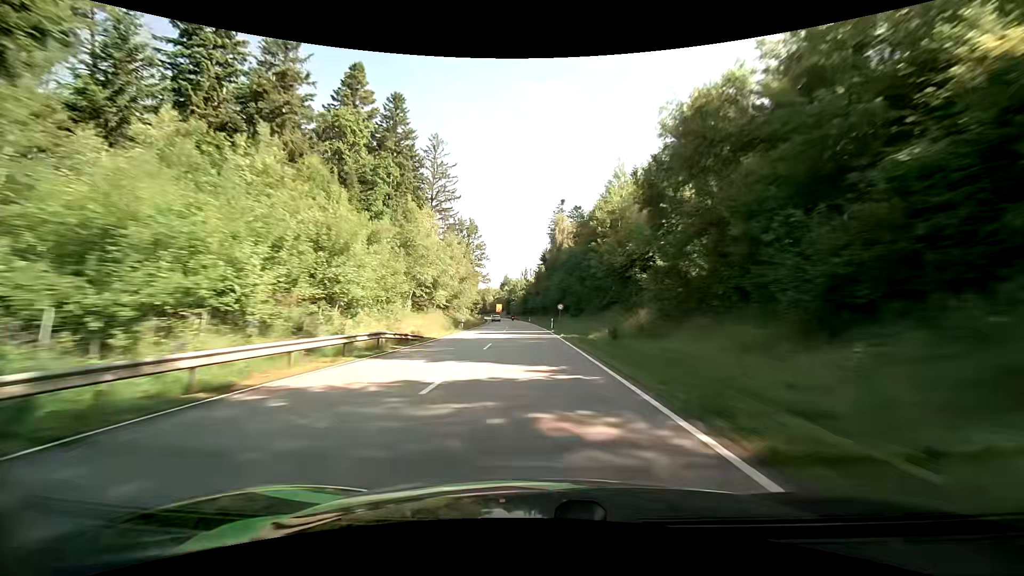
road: primary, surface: asphalt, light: Day
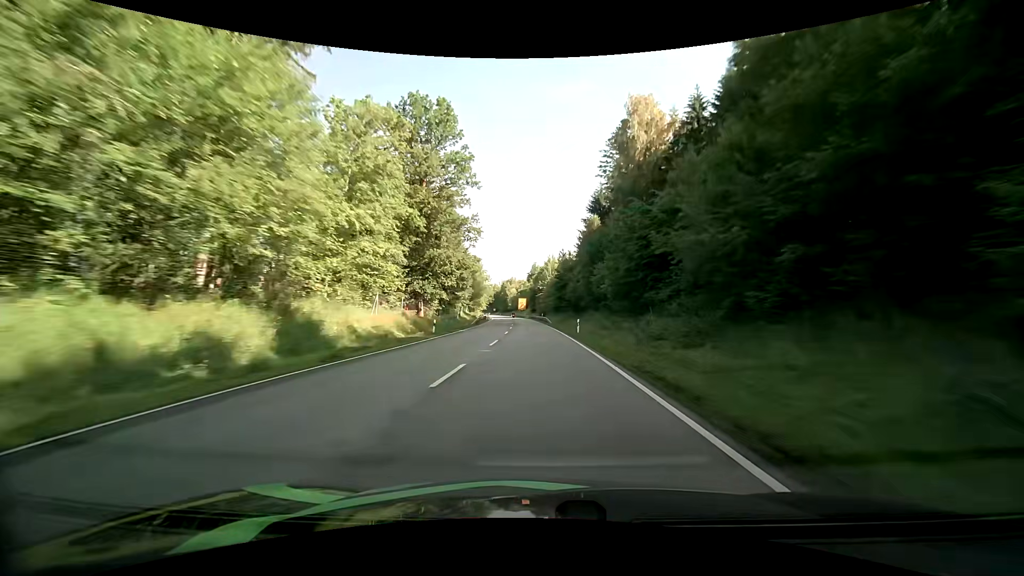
(-2.2, +70.8) m; -3°
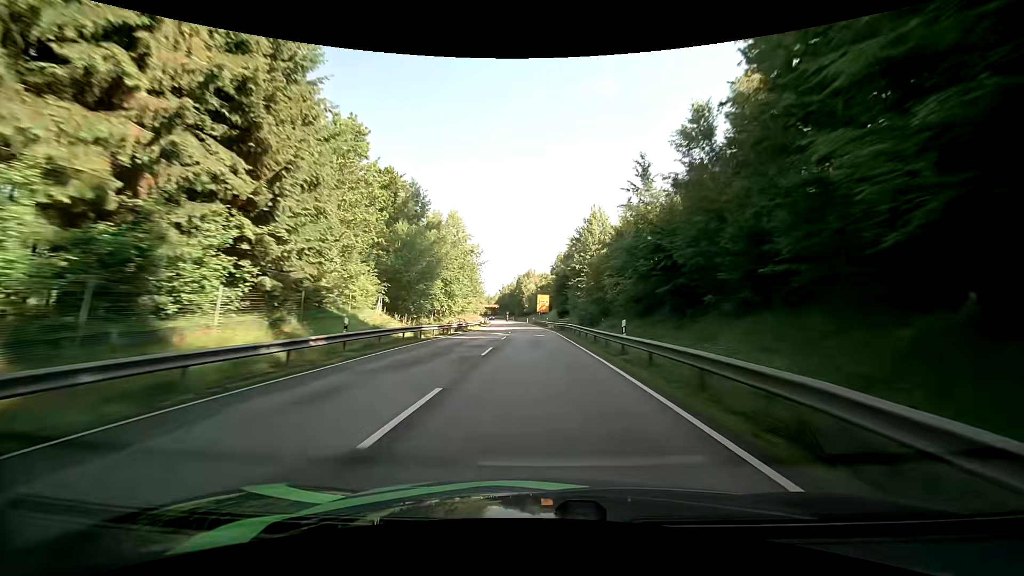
(-1.8, +63.1) m; -3°
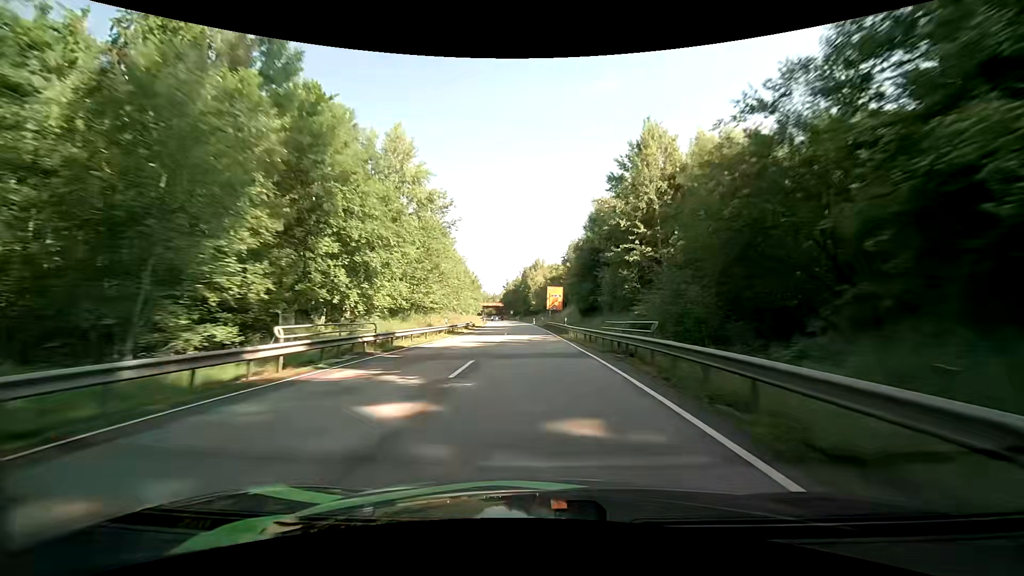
(-0.2, +29.8) m; -1°
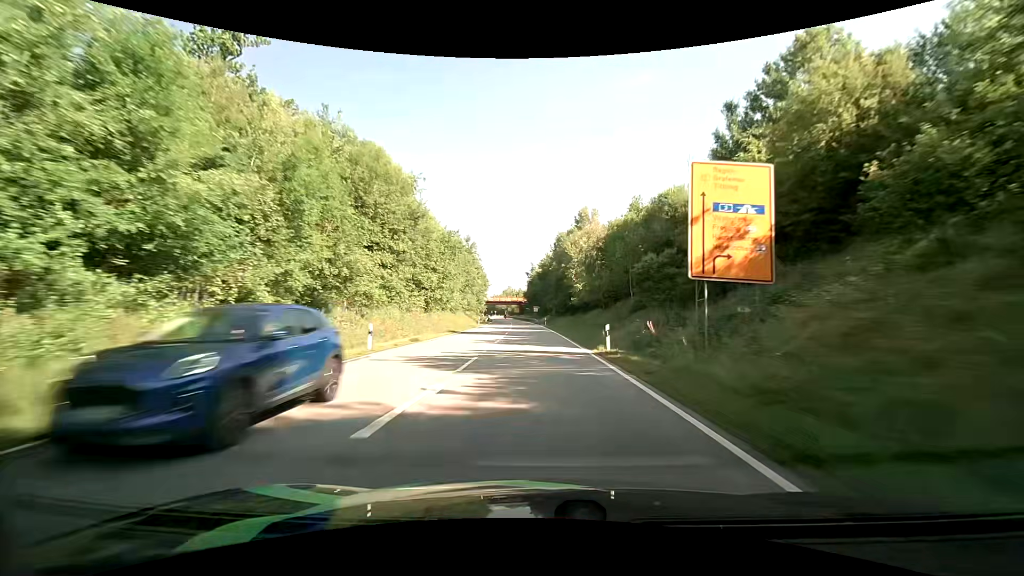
(-1.9, +69.2) m; -4°
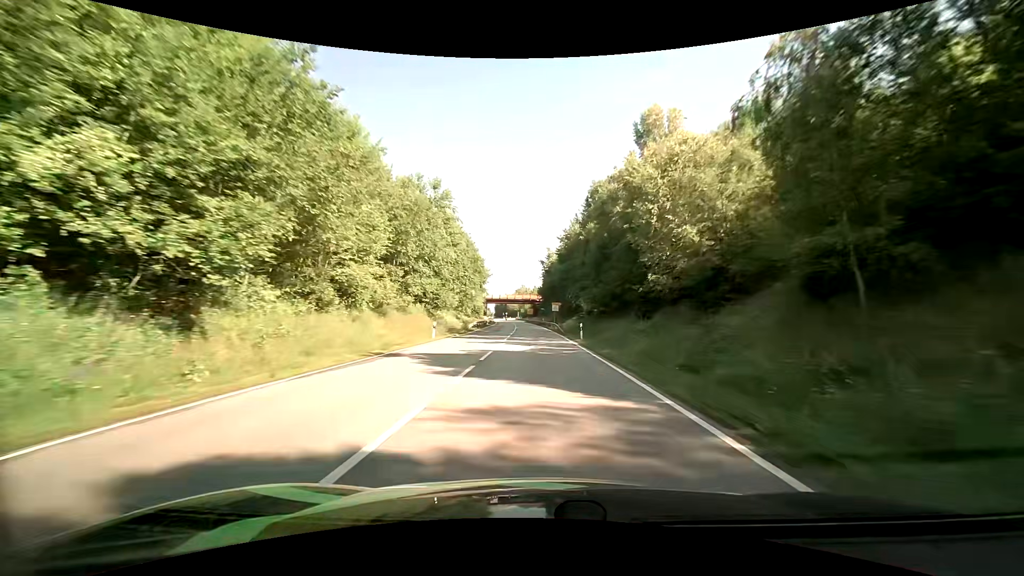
(-0.5, +38.5) m; -2°
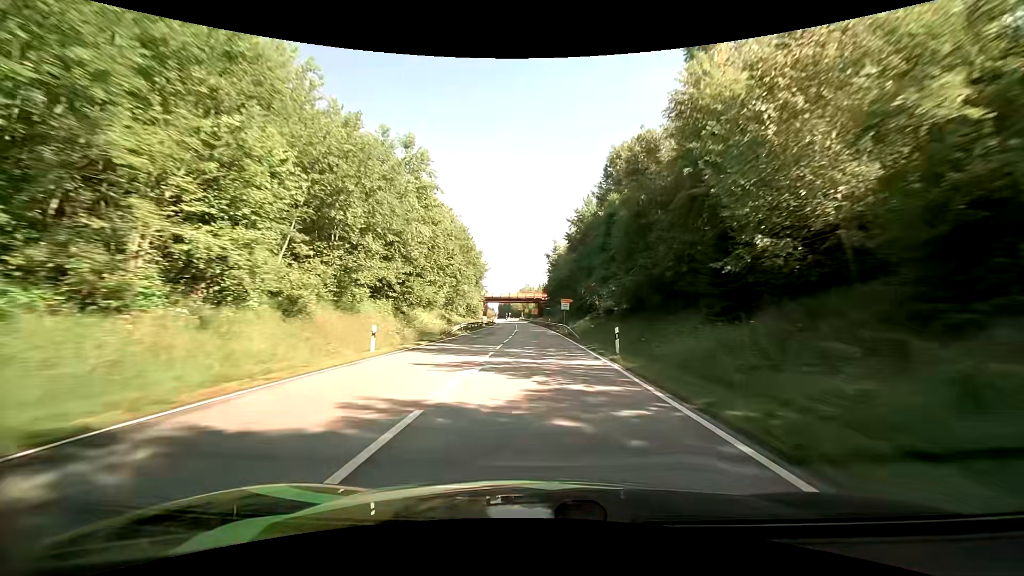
(-0.1, +12.6) m; -1°
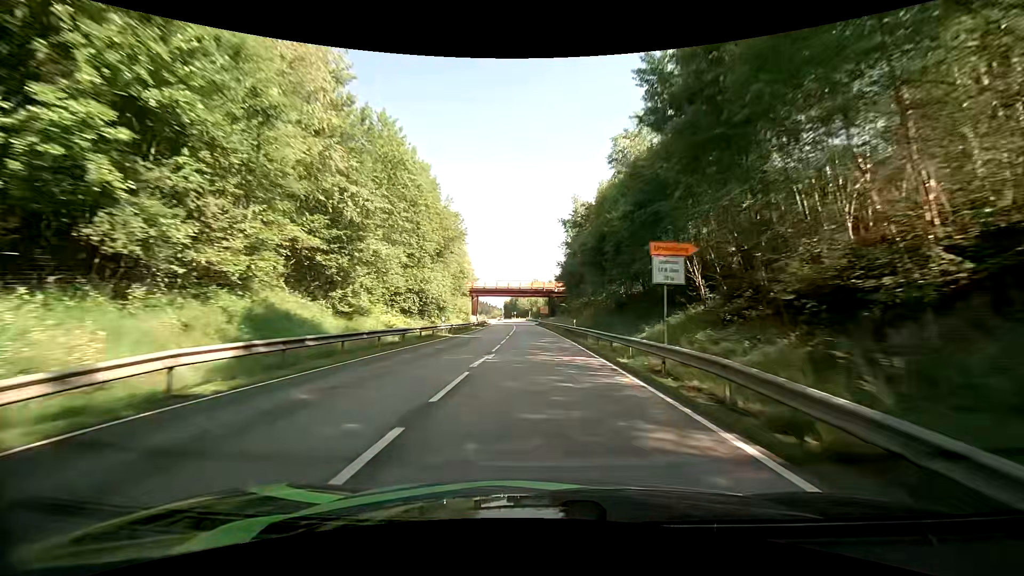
(-0.2, +37.1) m; -1°
(0, +10) (0, +20) (0, +30) (0, +40) (-1, +50) (-1, +60) (-1, +70) (-2, +80) (-2, +90) (-3, +100) m
